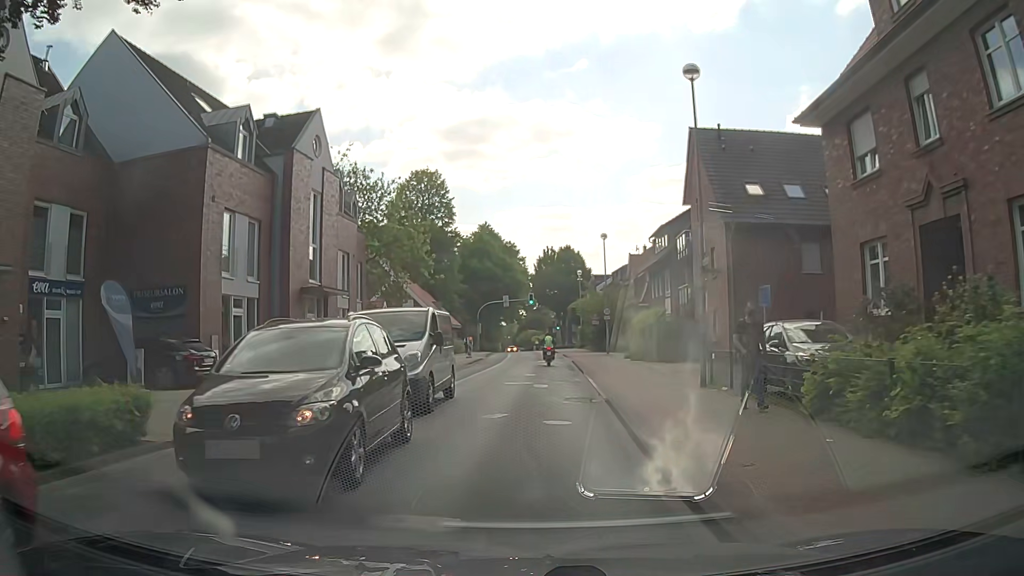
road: residential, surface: asphalt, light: Day
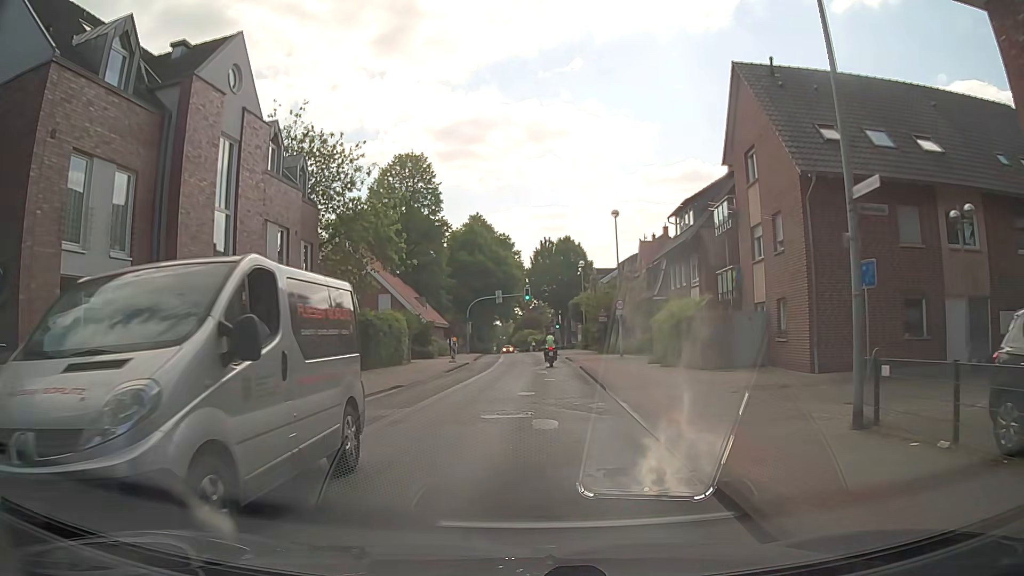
(+0.1, +8.6) m; 0°
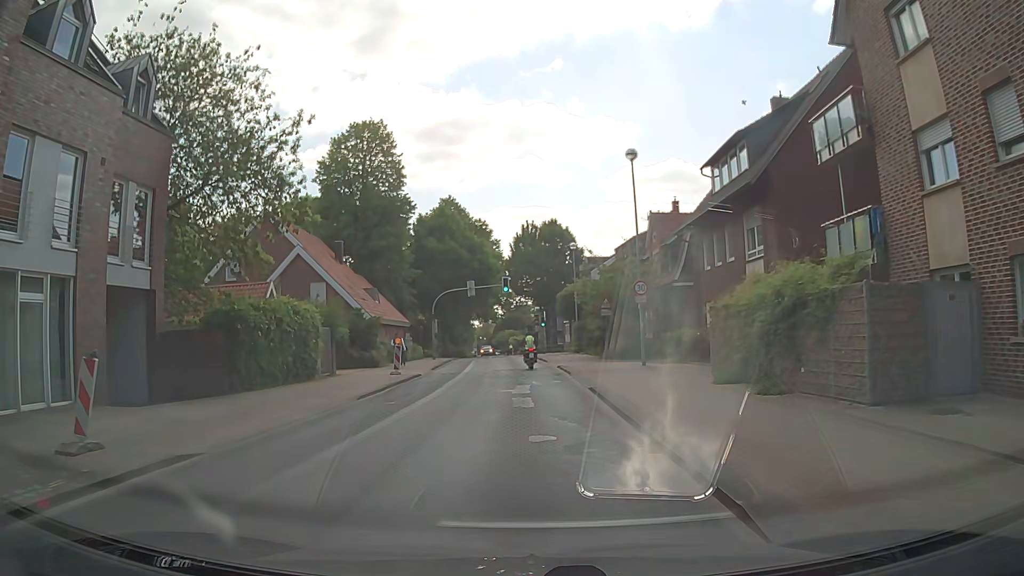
(+0.3, +13.0) m; +2°
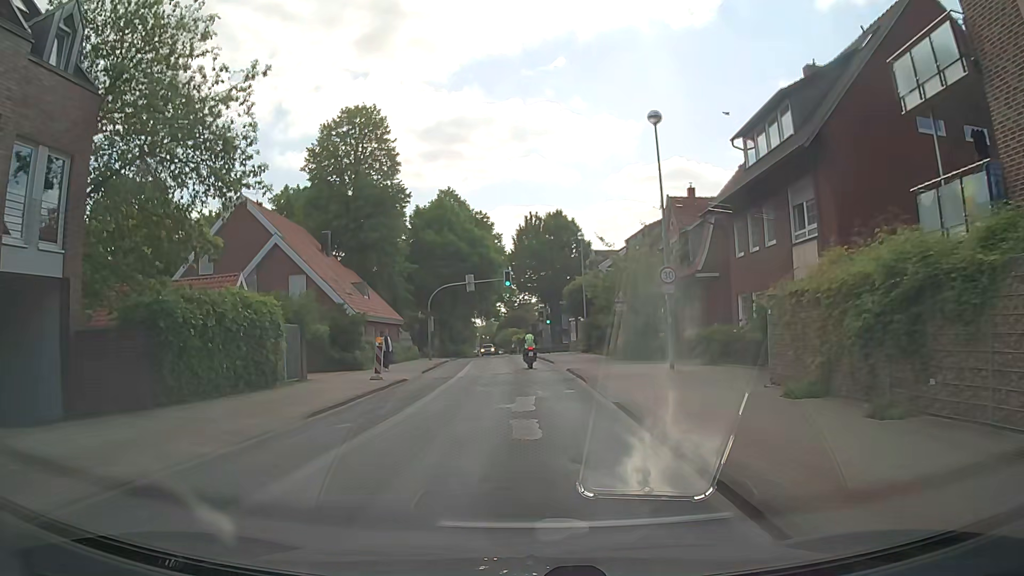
(0.0, +4.4) m; -1°
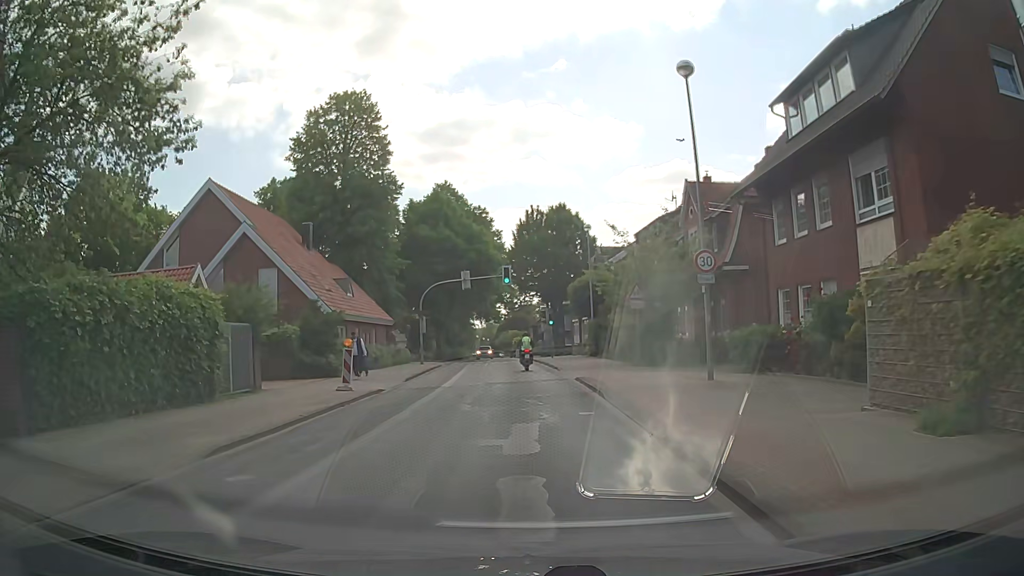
(0.0, +4.5) m; 0°
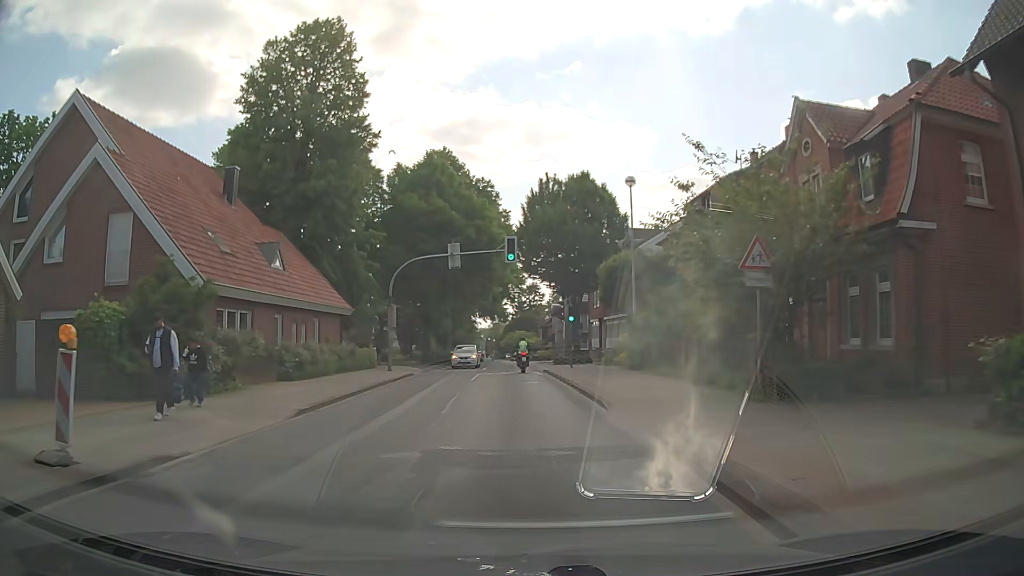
(-0.2, +13.8) m; -1°
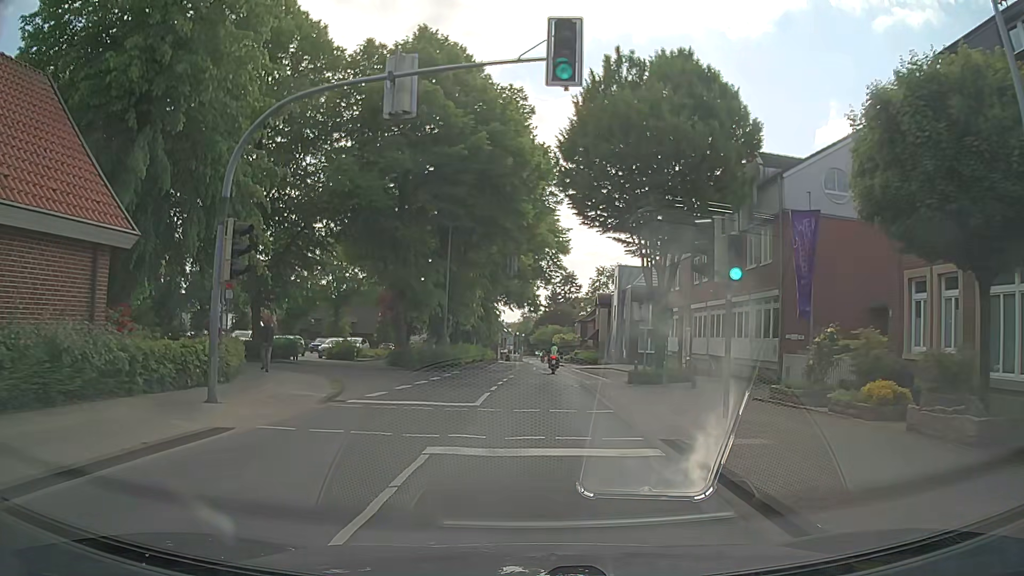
(-0.5, +23.1) m; -2°
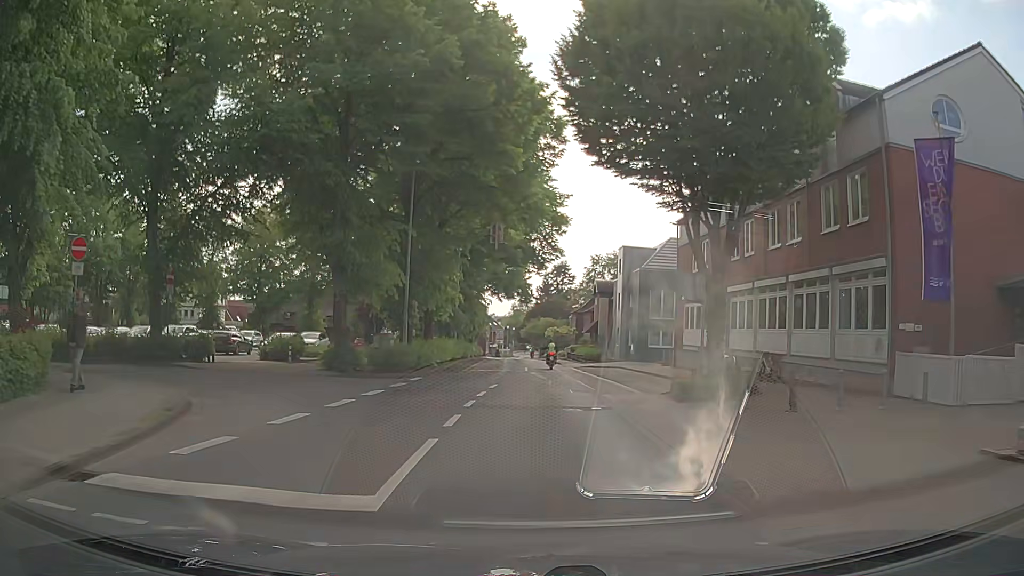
(+0.1, +9.4) m; +1°
(0, +10) (0, +20) (+1, +30) (+1, +40) (+1, +50) (+1, +60) (0, +70) (0, +80) (0, +90) (-1, +100) m
